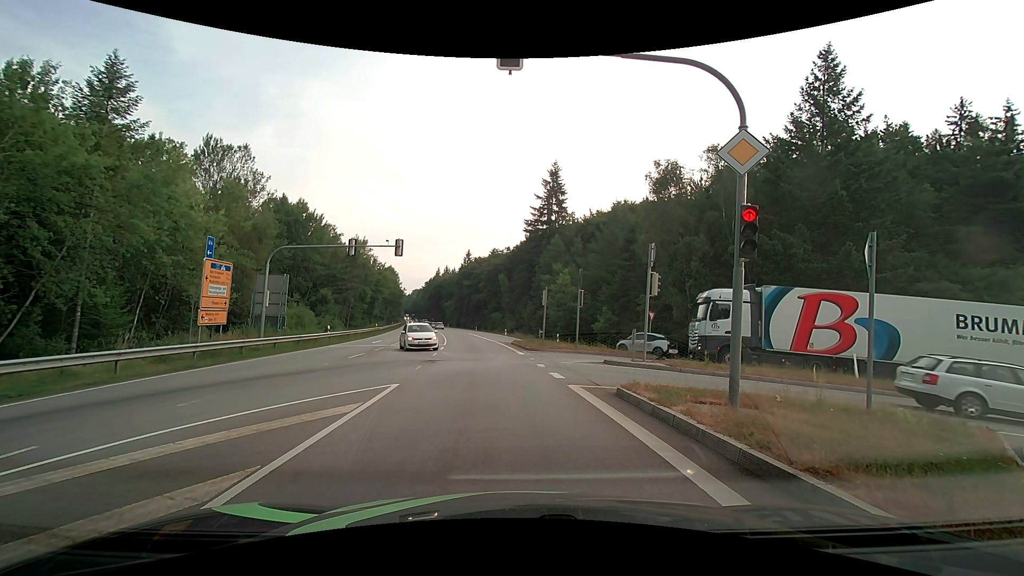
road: secondary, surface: asphalt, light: Day
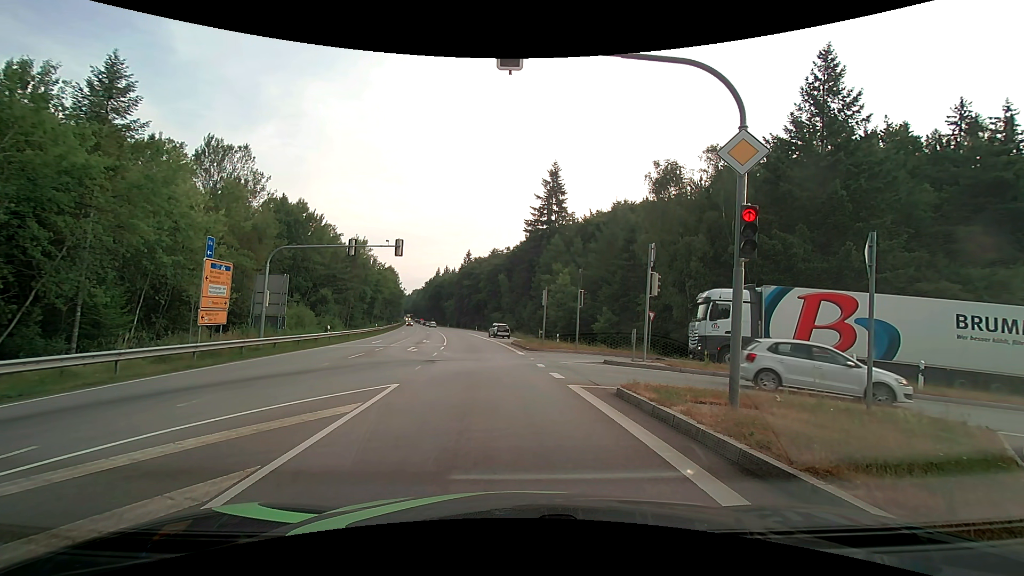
(0.0, 0.0) m; 0°
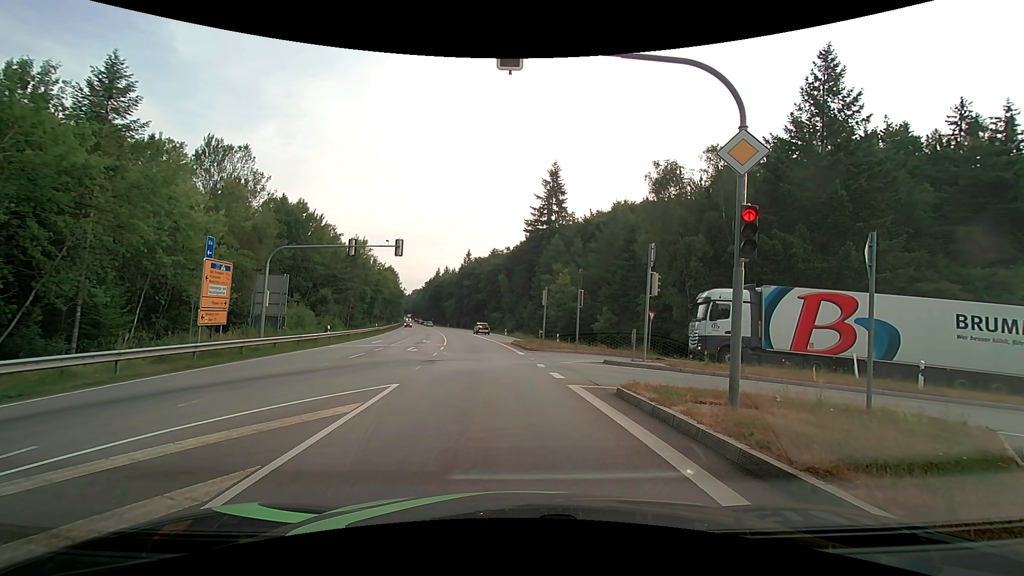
(0.0, 0.0) m; 0°
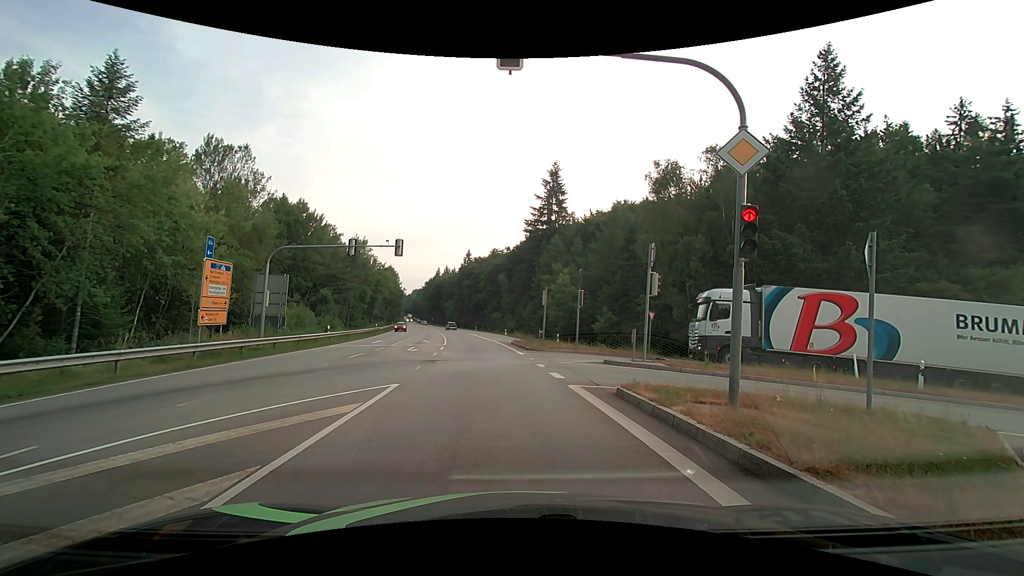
(0.0, 0.0) m; 0°
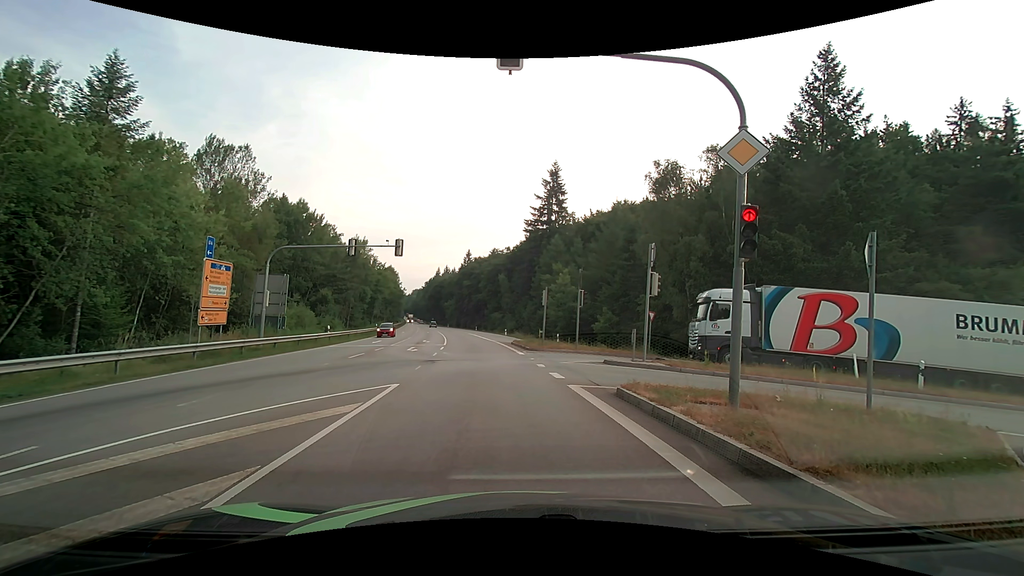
(0.0, 0.0) m; 0°
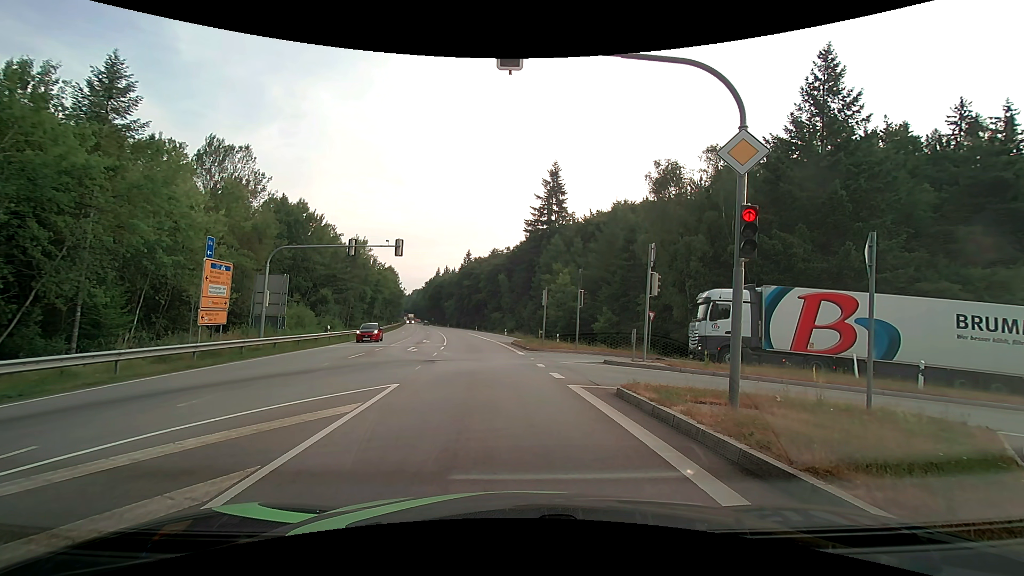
(0.0, 0.0) m; 0°
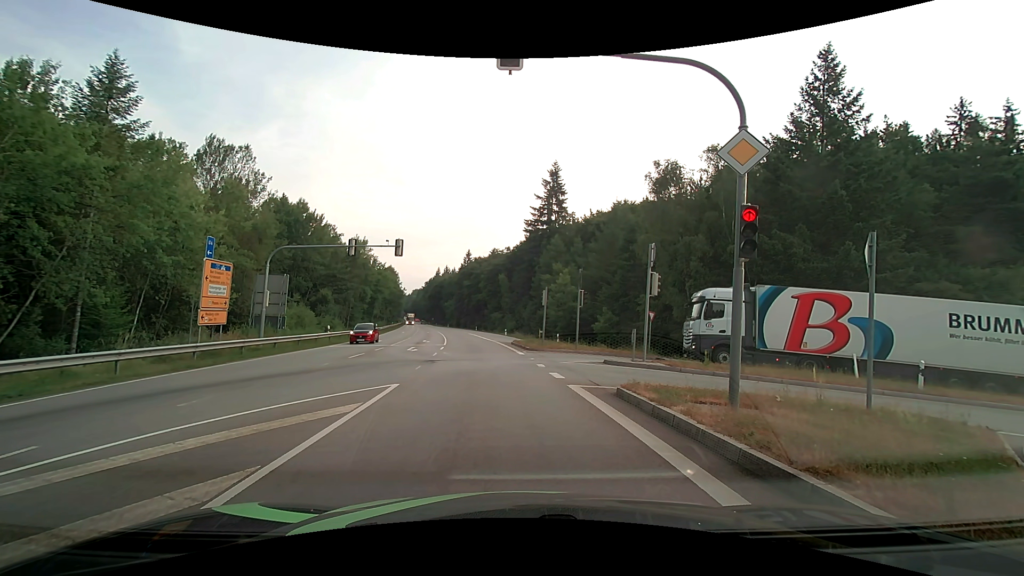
(0.0, 0.0) m; 0°
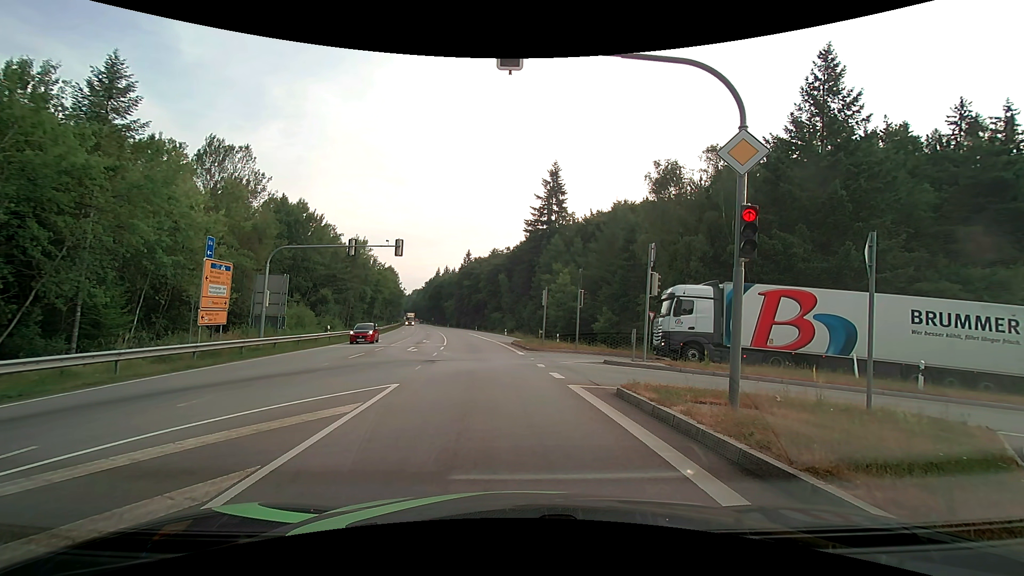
(0.0, 0.0) m; 0°
(0, +10) (-1, +20) (-2, +30) (-3, +40) (-4, +50) (-5, +60) (-7, +70) (-9, +79) (-10, +89) (-12, +99) m
